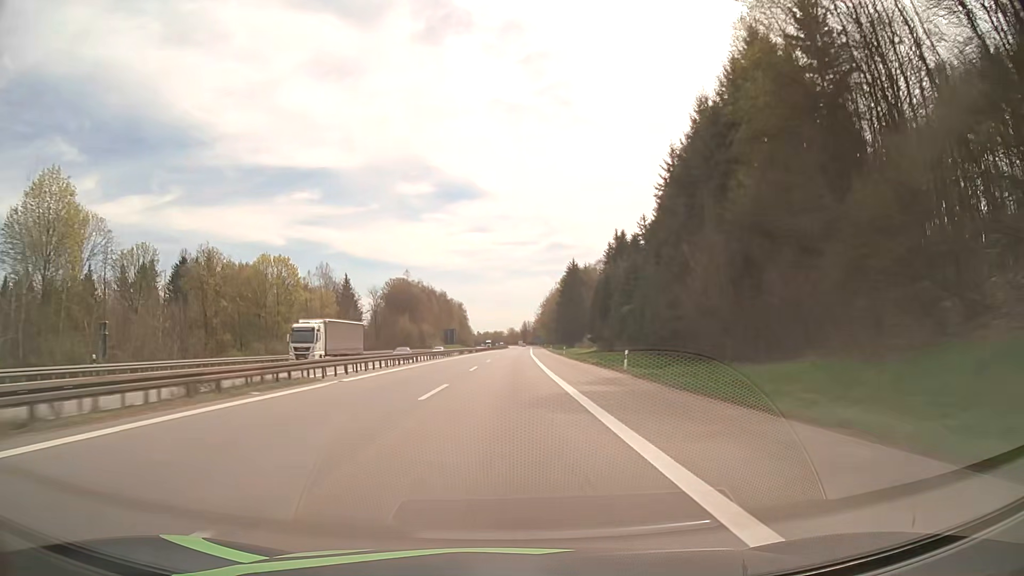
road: motorway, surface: asphalt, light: Day
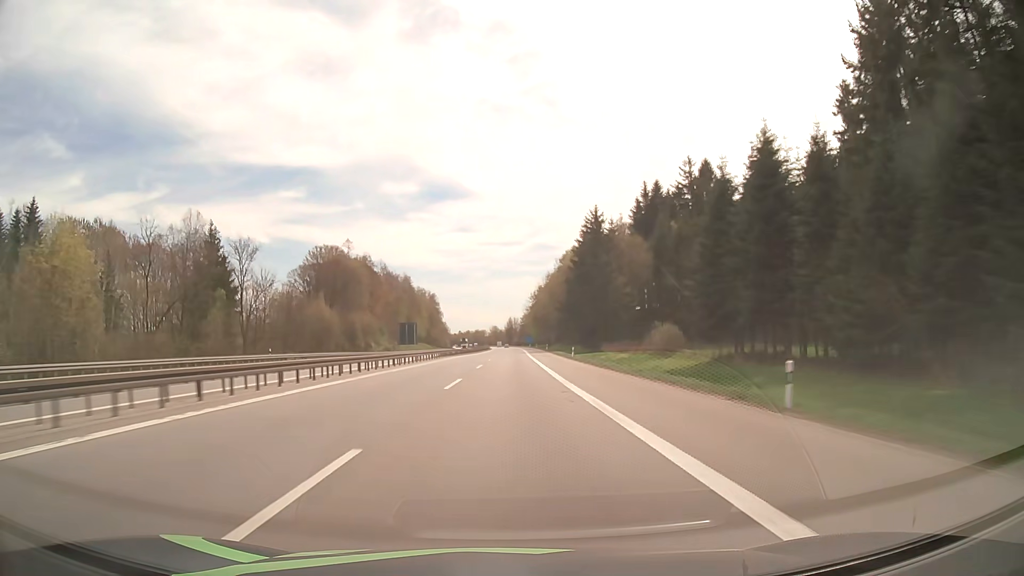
(+0.7, +67.5) m; +1°
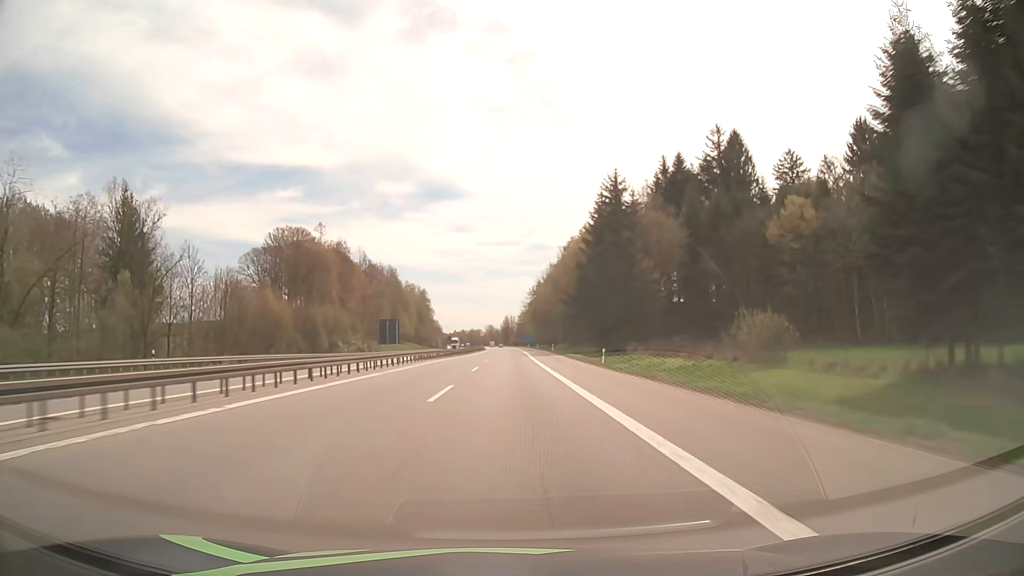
(+0.1, +22.4) m; 0°
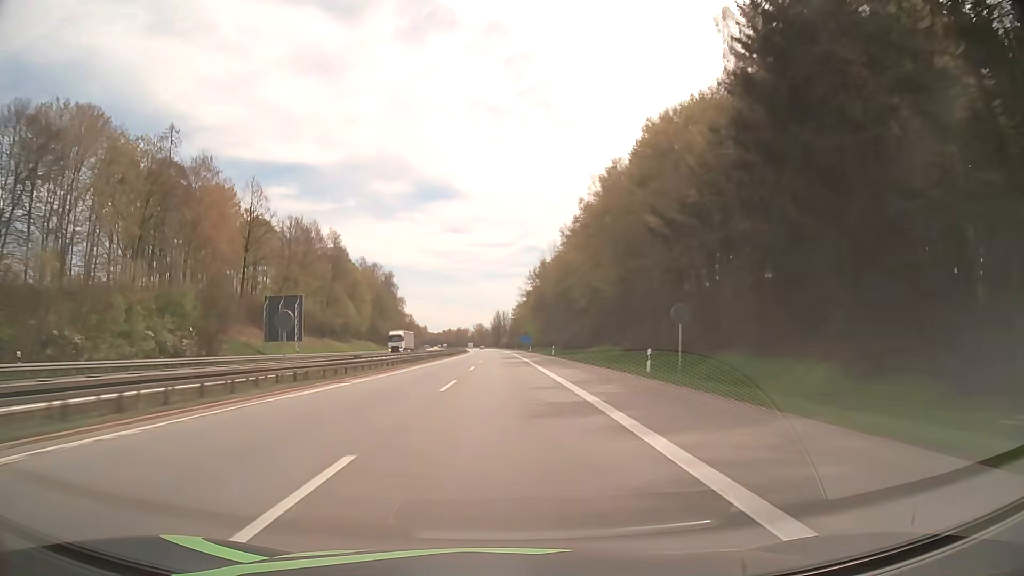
(+0.3, +67.1) m; +1°
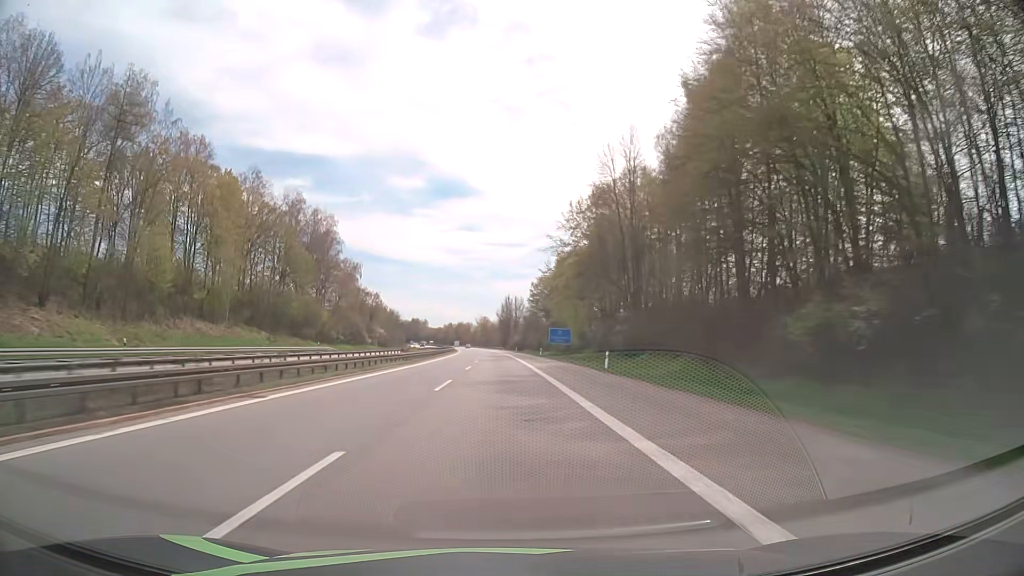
(-0.4, +89.2) m; -1°
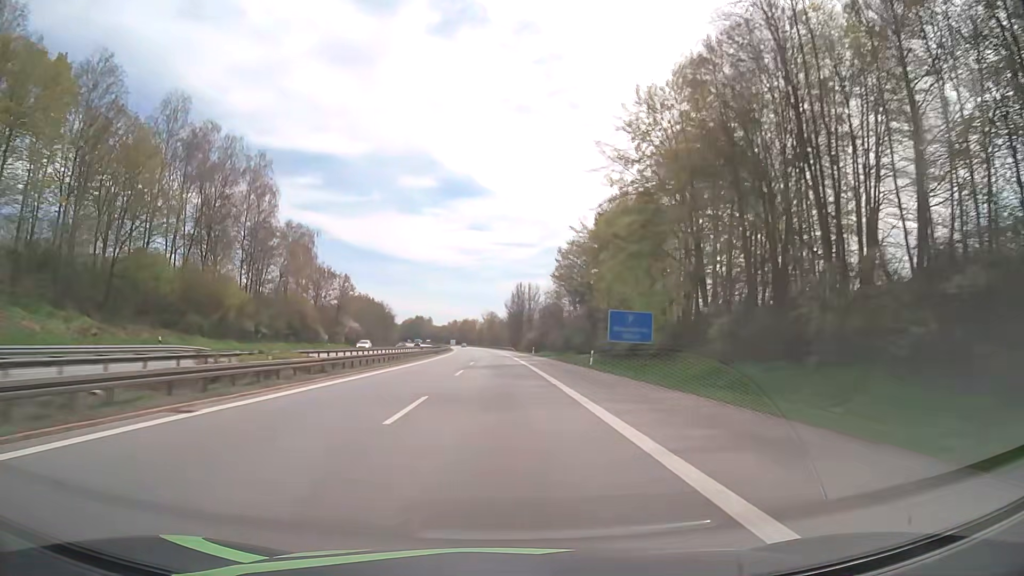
(-0.2, +44.5) m; -1°
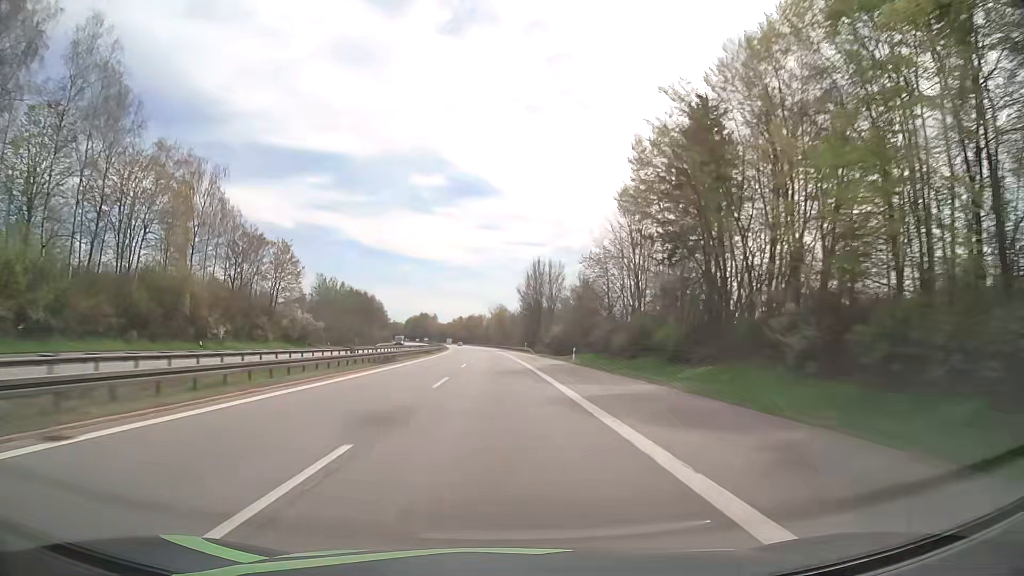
(-0.4, +44.5) m; -1°
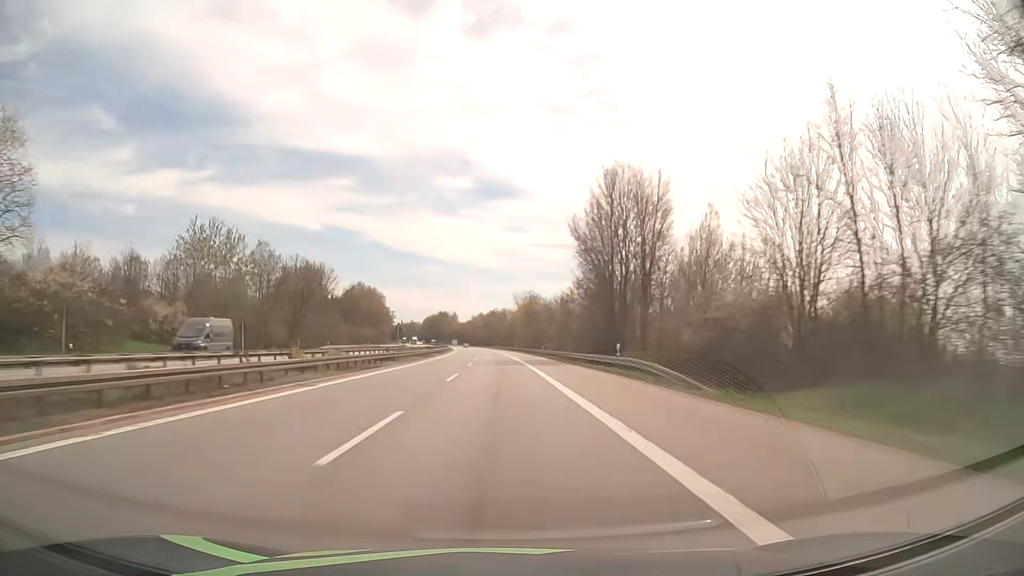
(-1.2, +66.8) m; -2°
(0, +10) (0, +20) (0, +30) (0, +40) (-1, +50) (-1, +60) (-1, +70) (-1, +80) (-2, +90) (-2, +100) m
